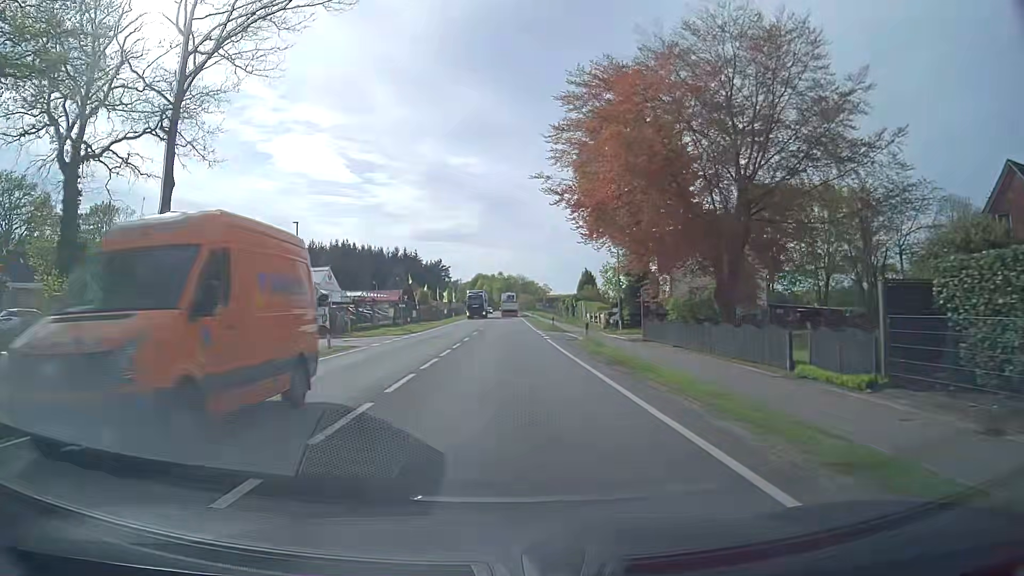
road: primary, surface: asphalt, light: Day
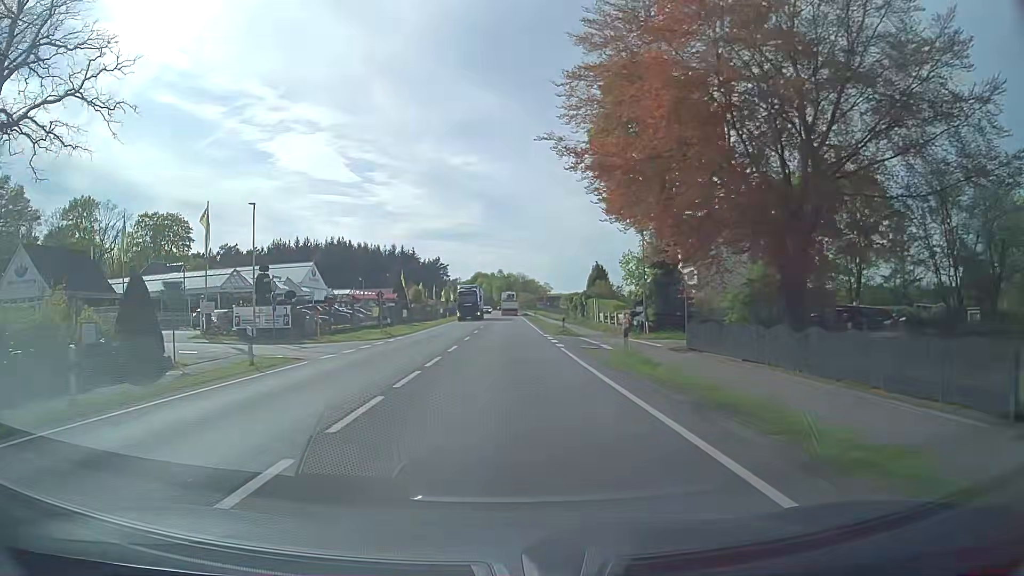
(0.0, +8.3) m; 0°
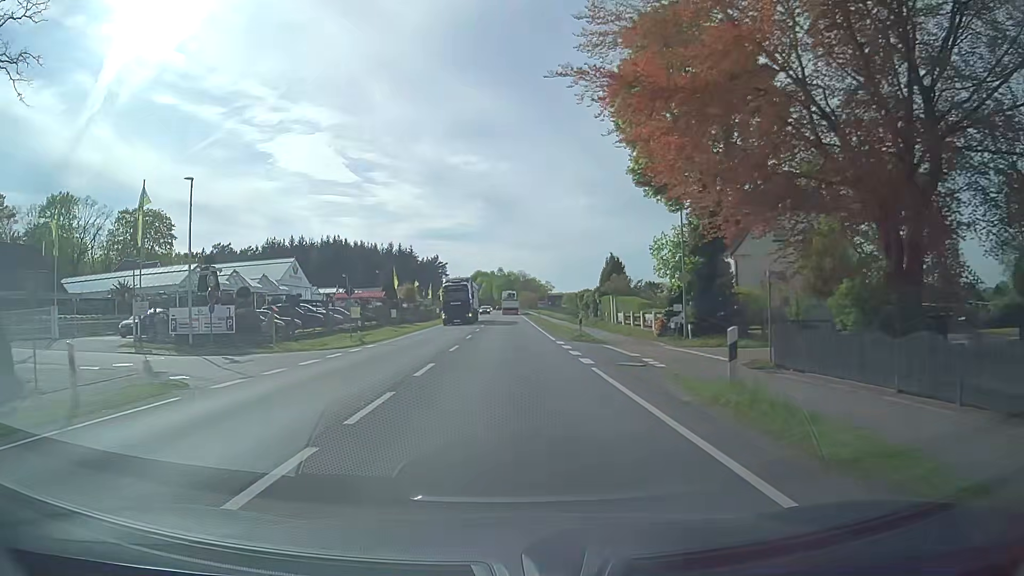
(0.0, +8.2) m; 0°
